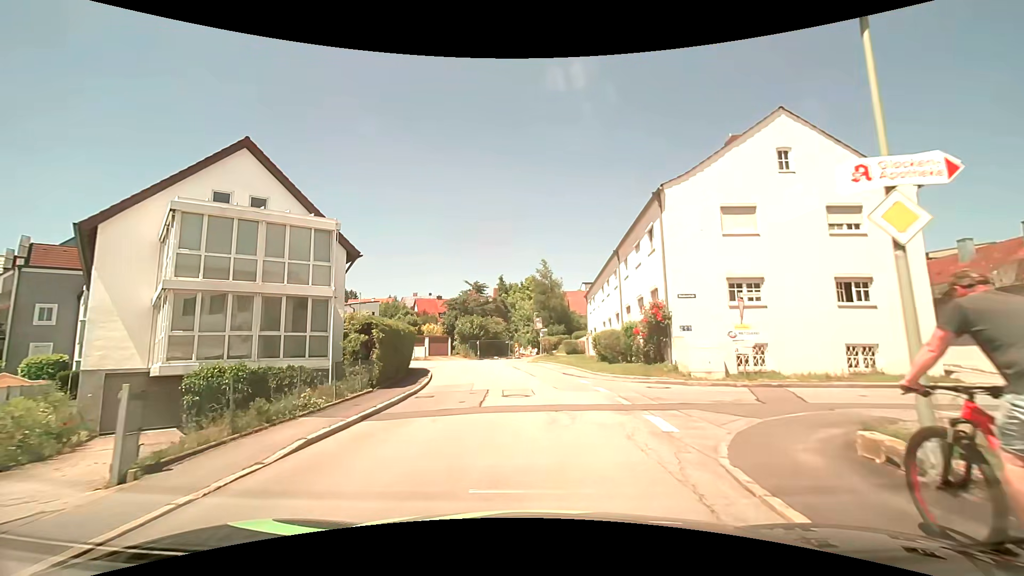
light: Day
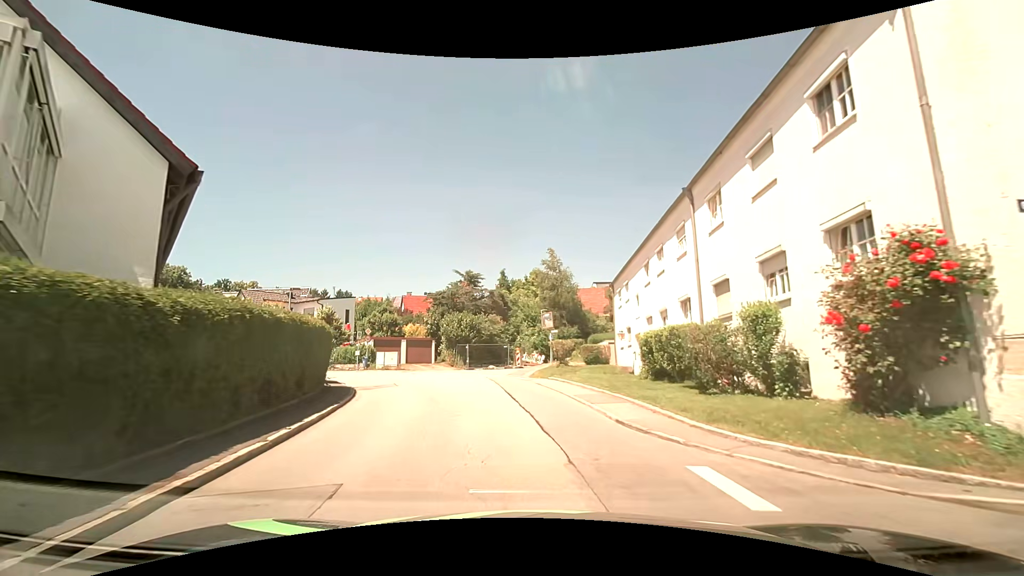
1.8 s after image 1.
(+0.1, +12.5) m; 0°
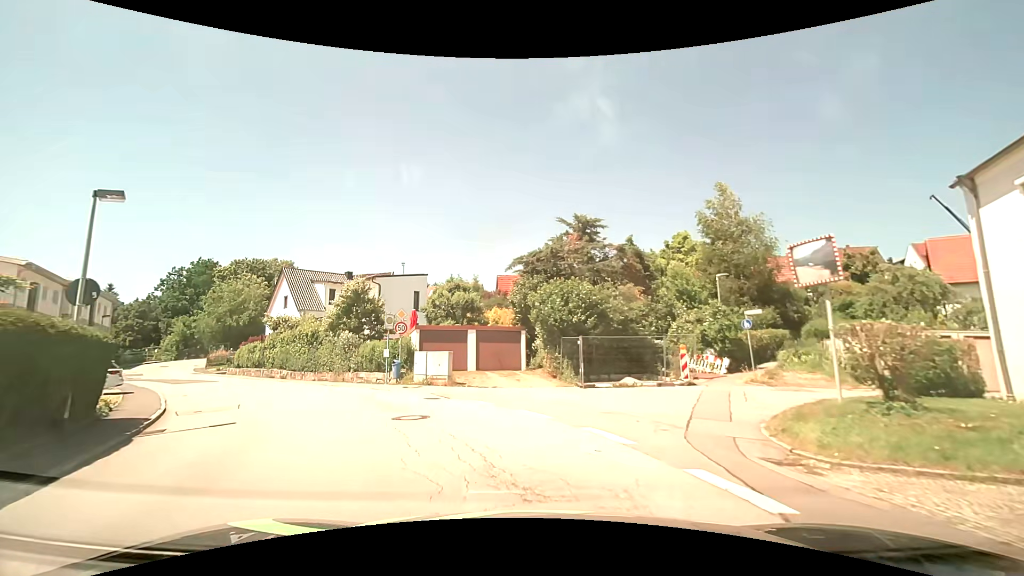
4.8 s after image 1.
(-1.5, +19.8) m; -13°
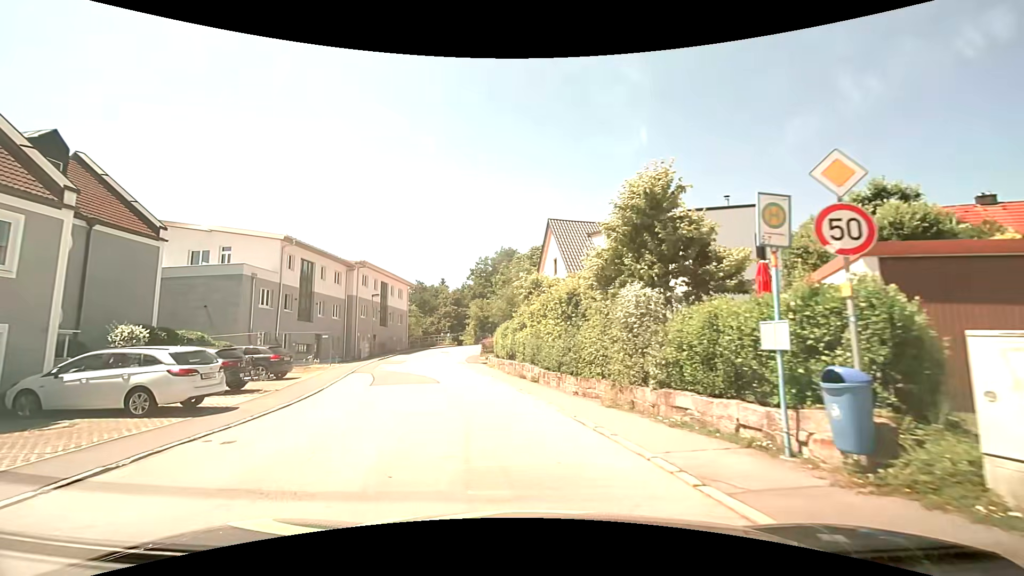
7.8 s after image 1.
(-4.8, +16.7) m; -34°
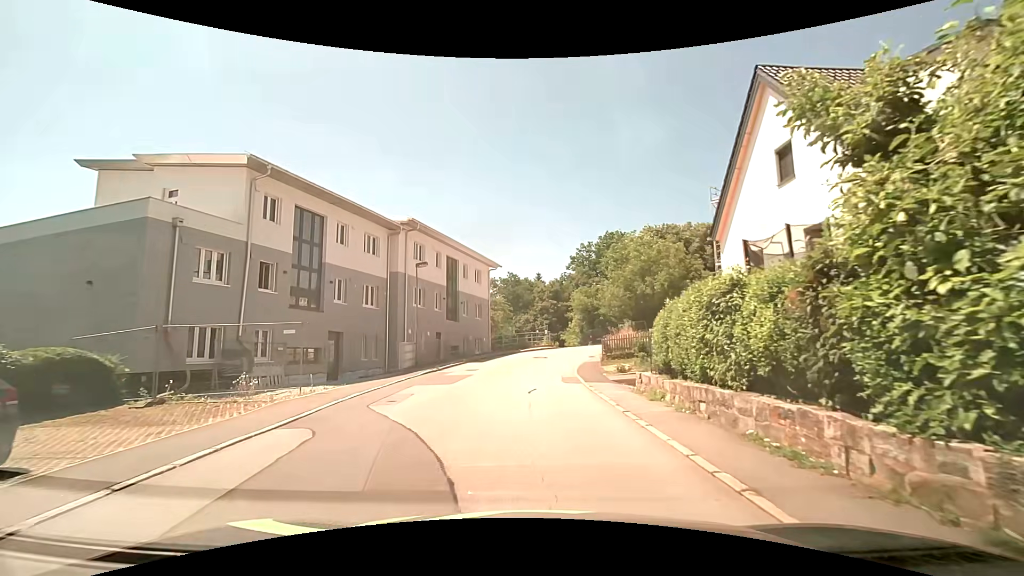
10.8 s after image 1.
(-2.4, +16.6) m; -11°
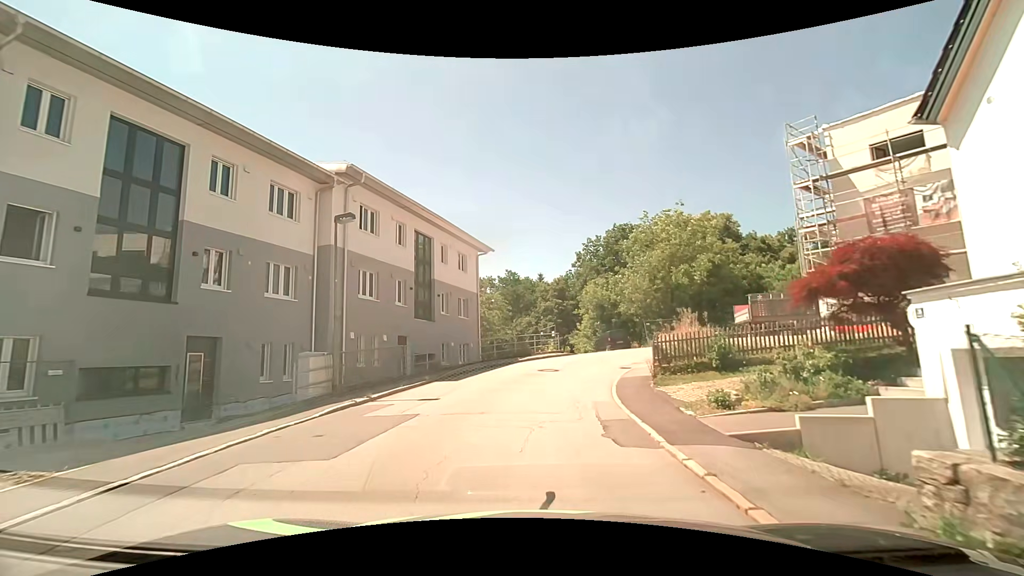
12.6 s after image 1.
(-0.1, +9.7) m; -1°
